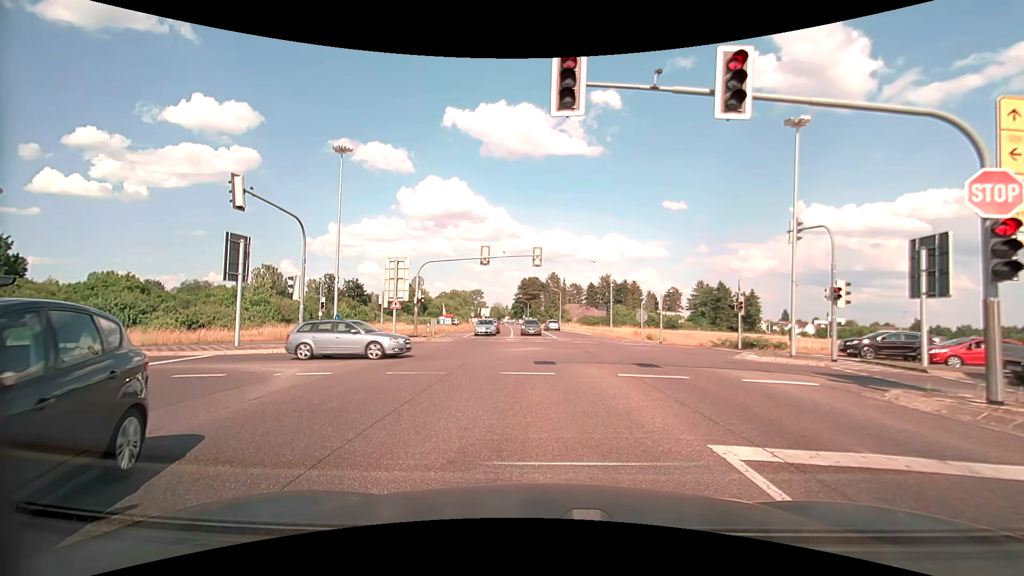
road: secondary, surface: asphalt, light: Day
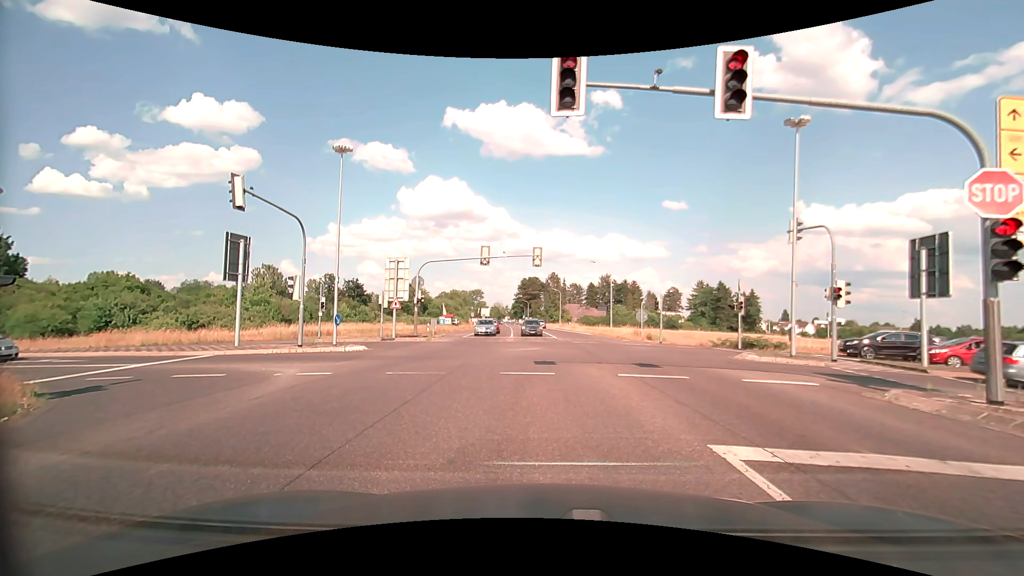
(0.0, 0.0) m; 0°
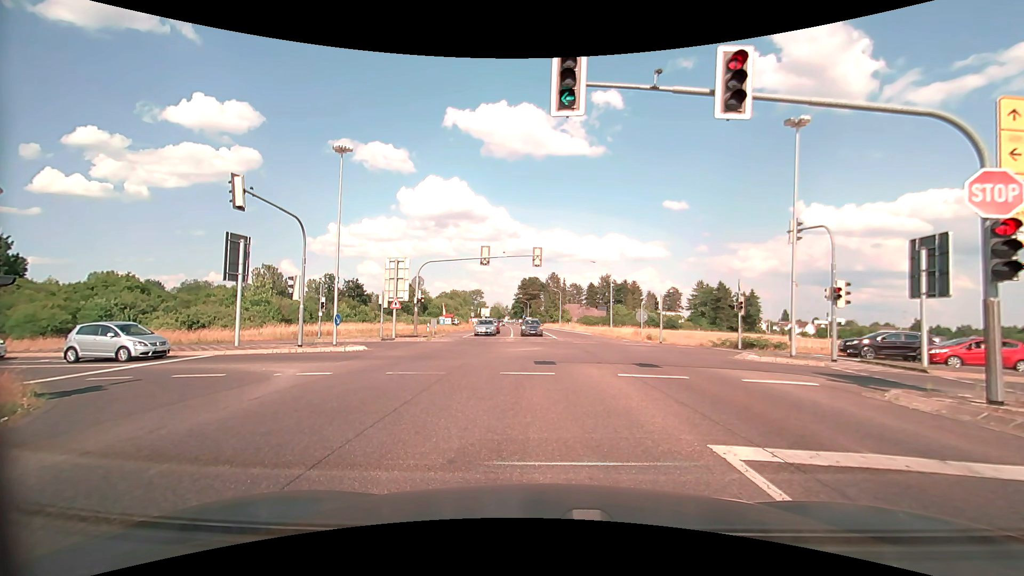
(0.0, 0.0) m; 0°
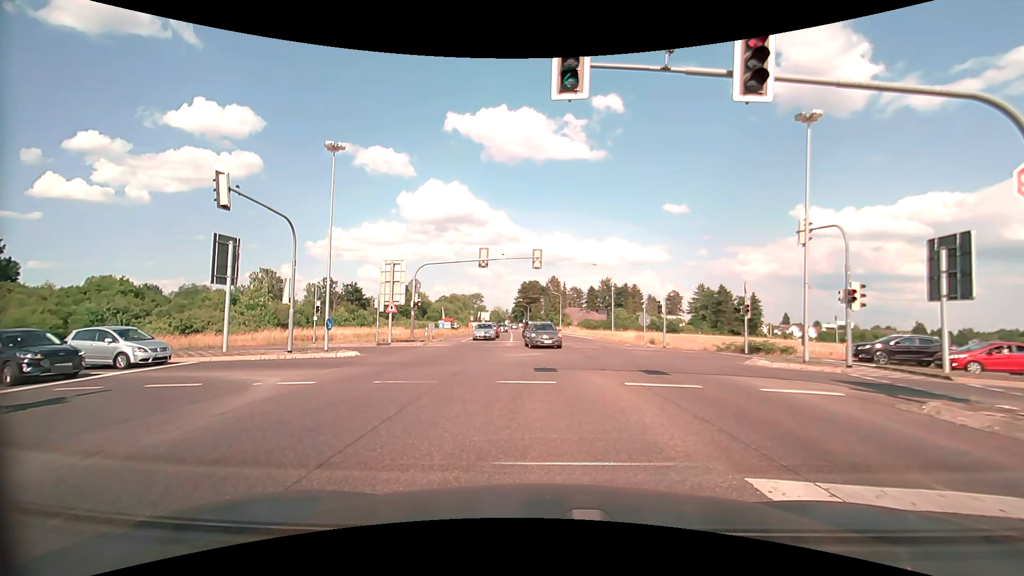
(0.0, +1.0) m; 0°
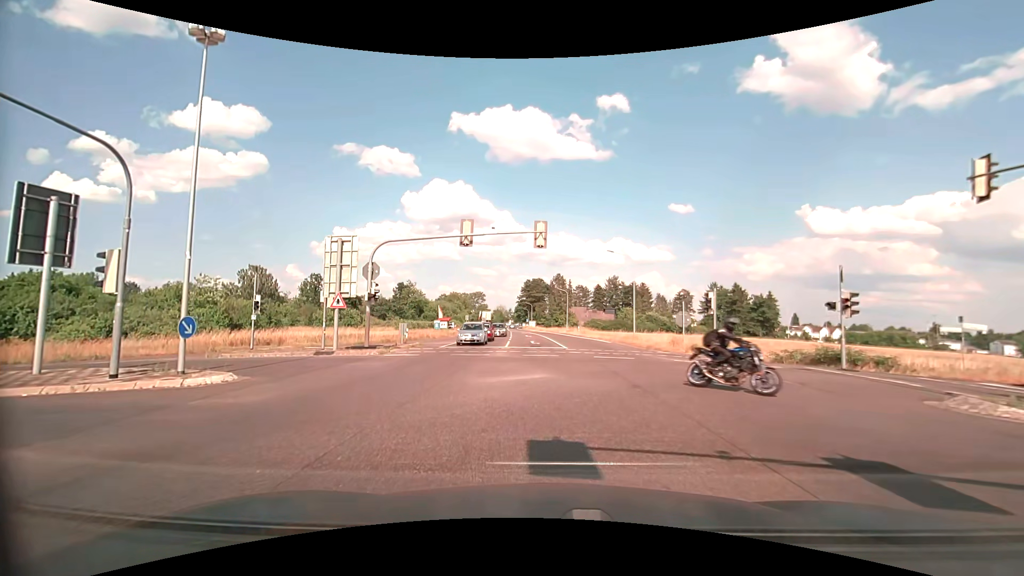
(0.0, +10.0) m; -1°
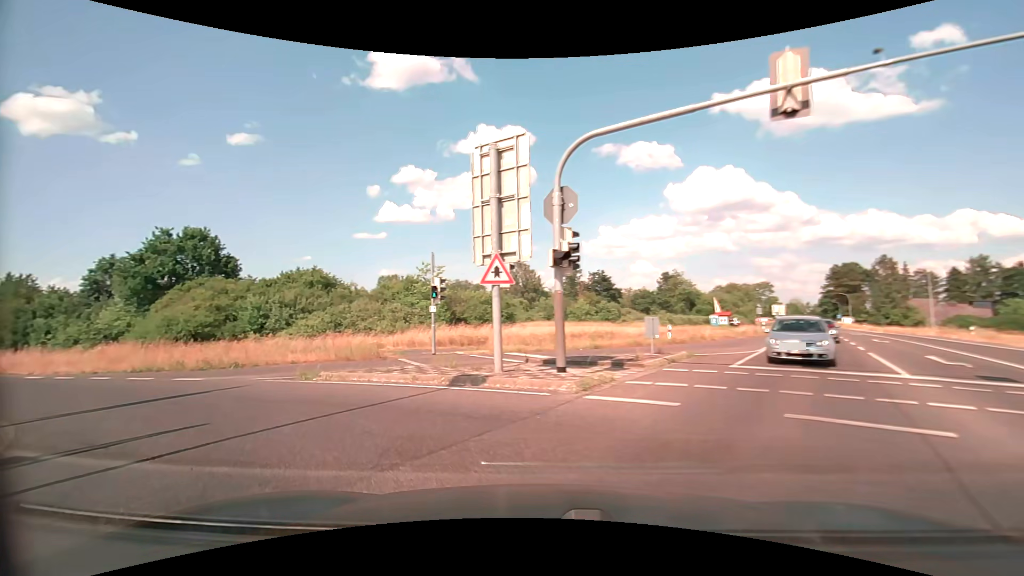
(-1.9, +14.4) m; -27°
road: primary
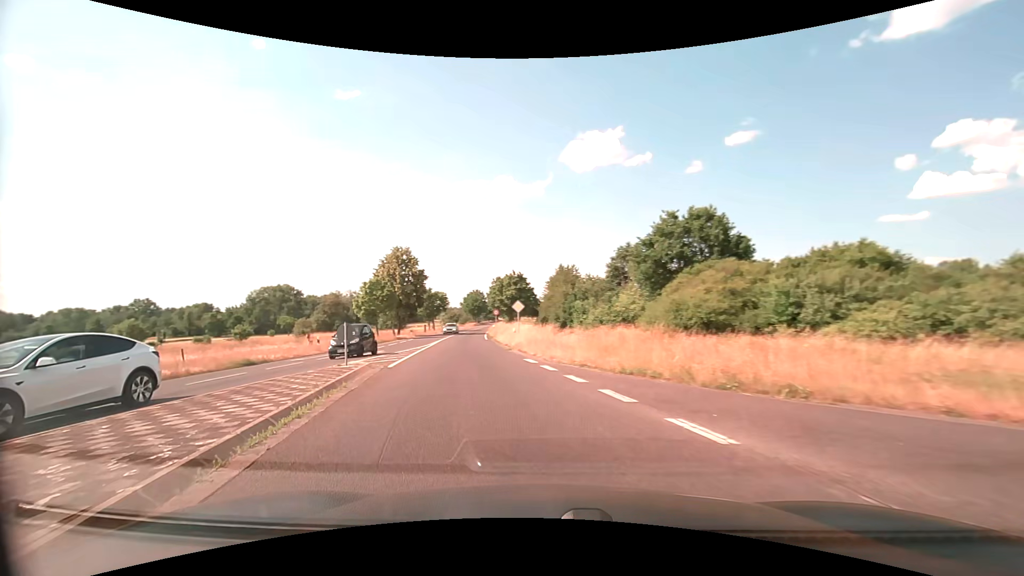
(-5.5, +10.4) m; -54°
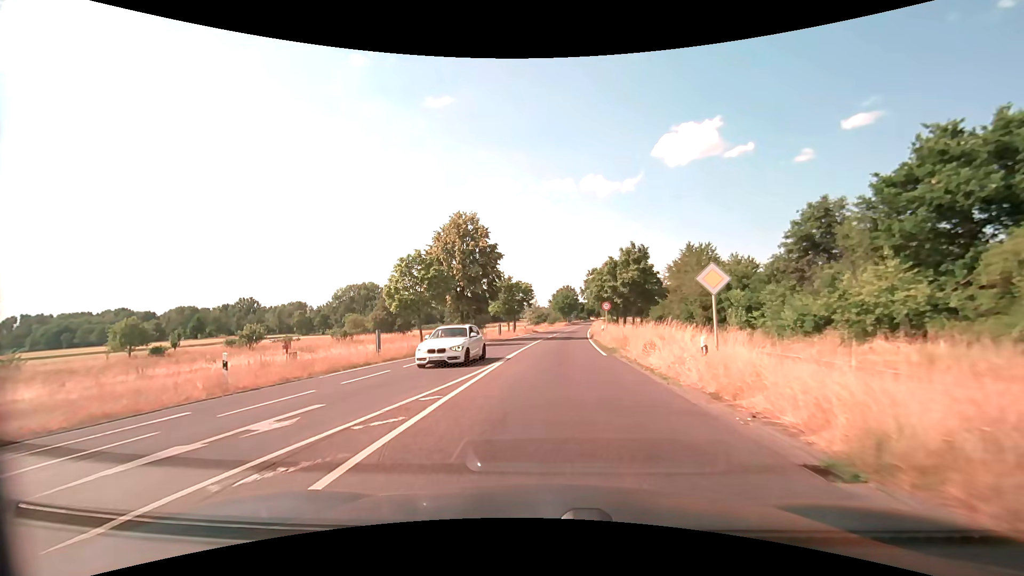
(-4.0, +20.4) m; -12°
(0, +10) (0, +20) (+1, +30) (+2, +40) (+2, +50) (+3, +60) (+4, +70) (+5, +80) (+6, +90) (+7, +100) m
